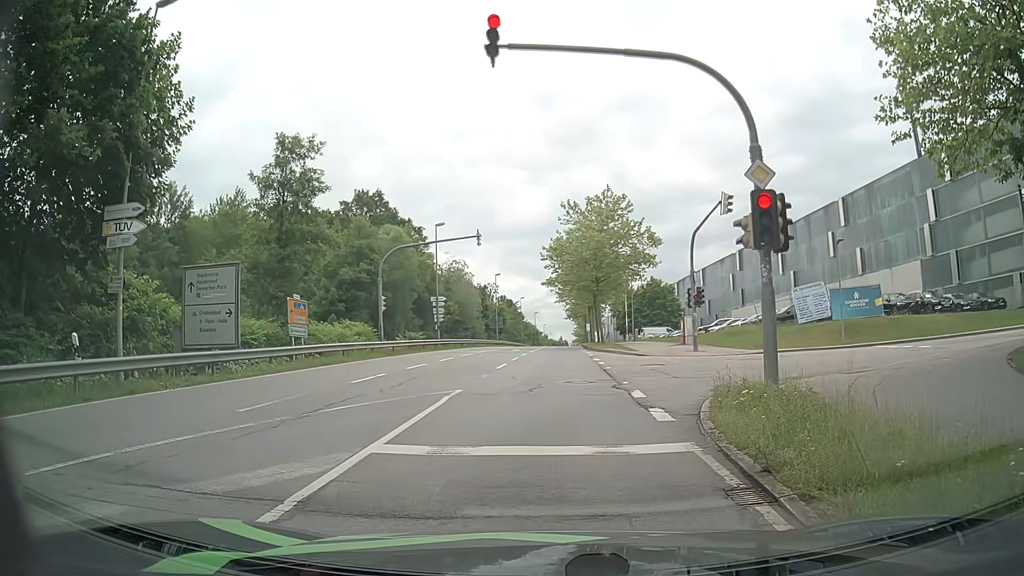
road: secondary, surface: asphalt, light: Day
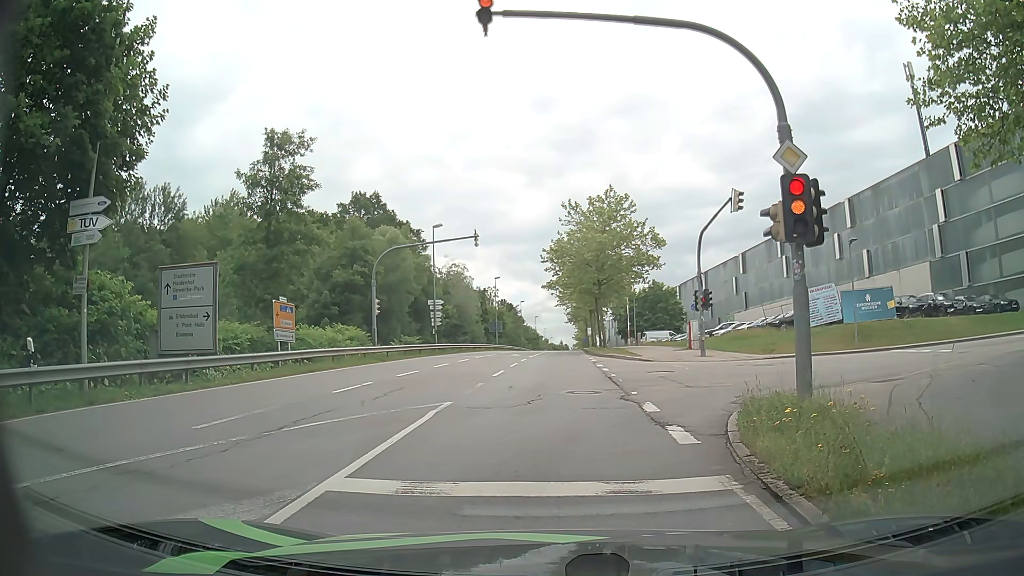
(0.0, +1.5) m; 0°
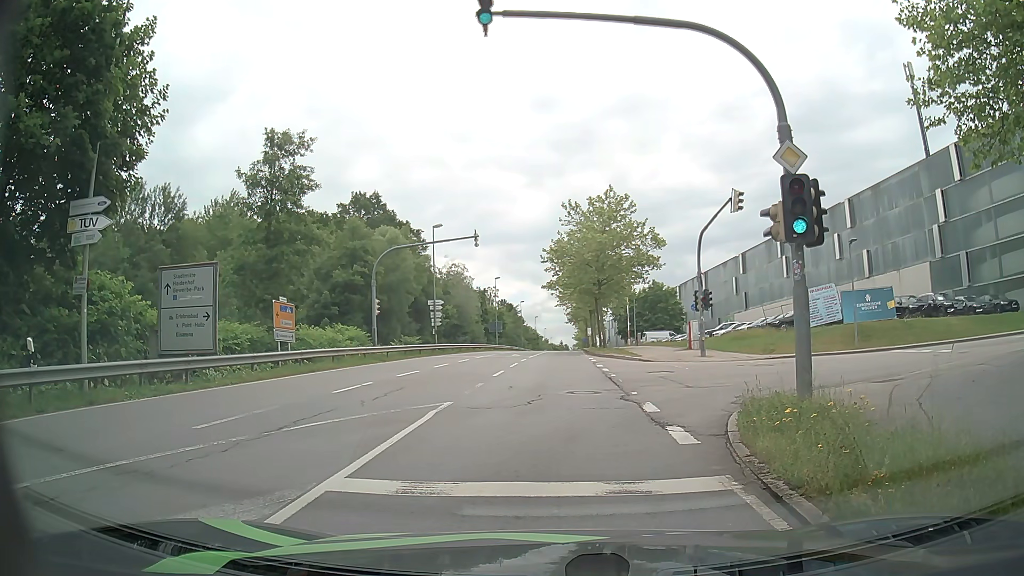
(0.0, 0.0) m; 0°
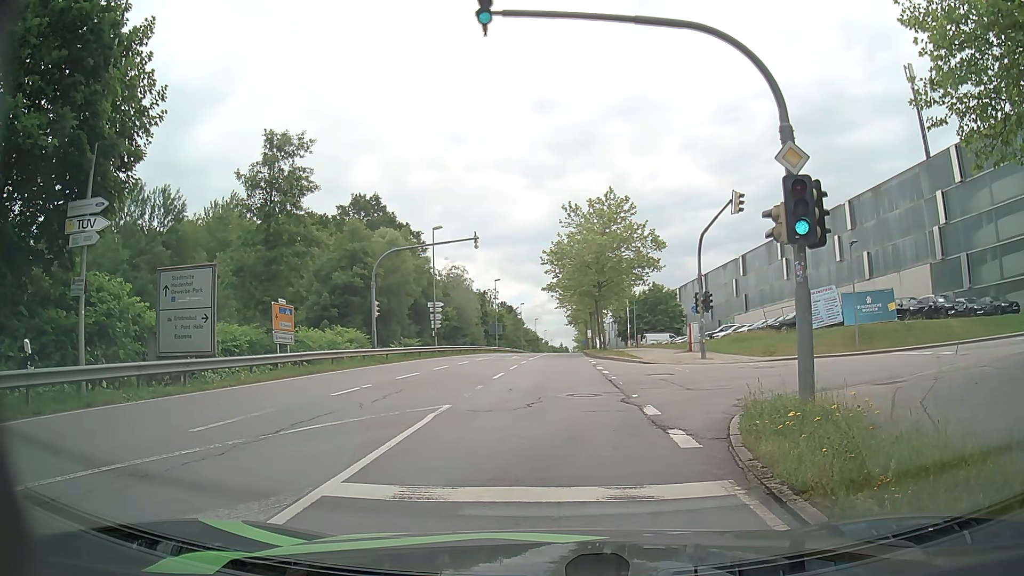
(0.0, +0.1) m; 0°
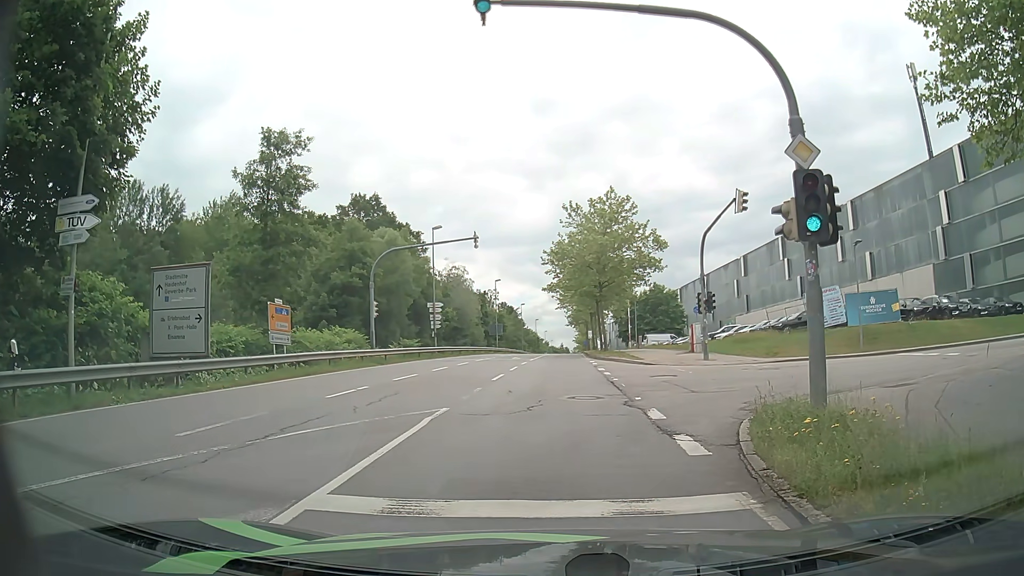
(0.0, +0.5) m; 0°
